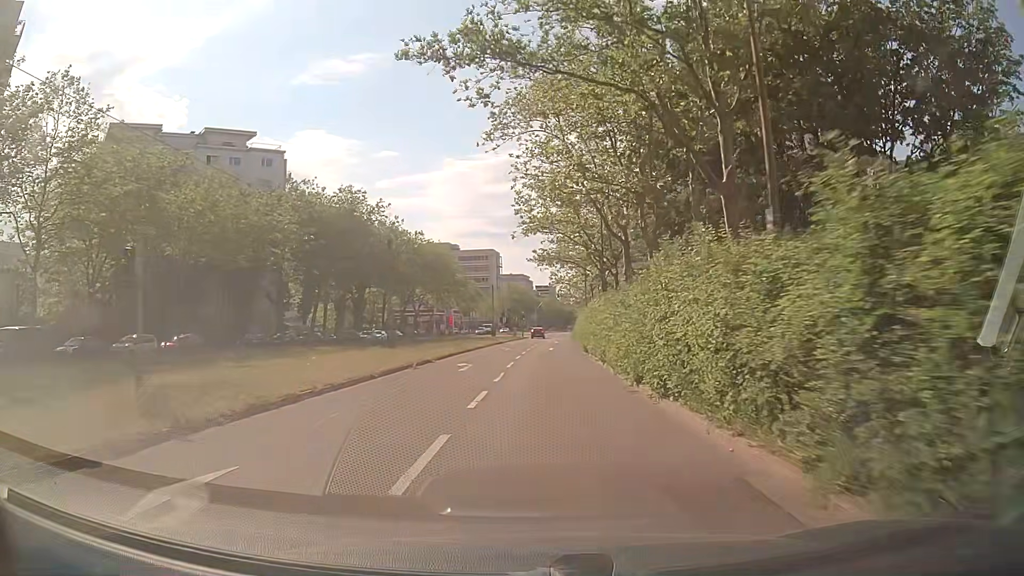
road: tertiary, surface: asphalt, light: Day
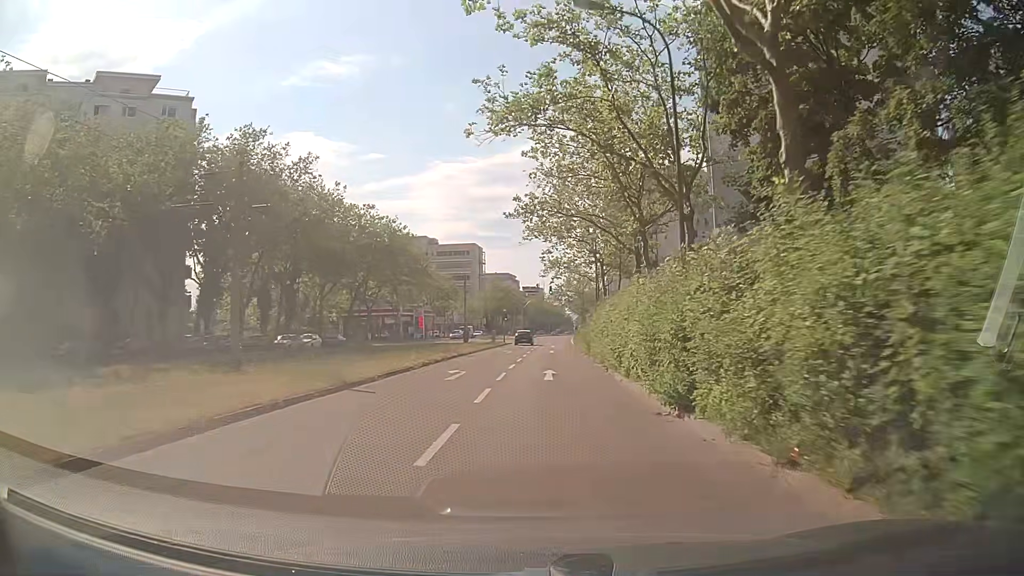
(-0.1, +22.9) m; 0°
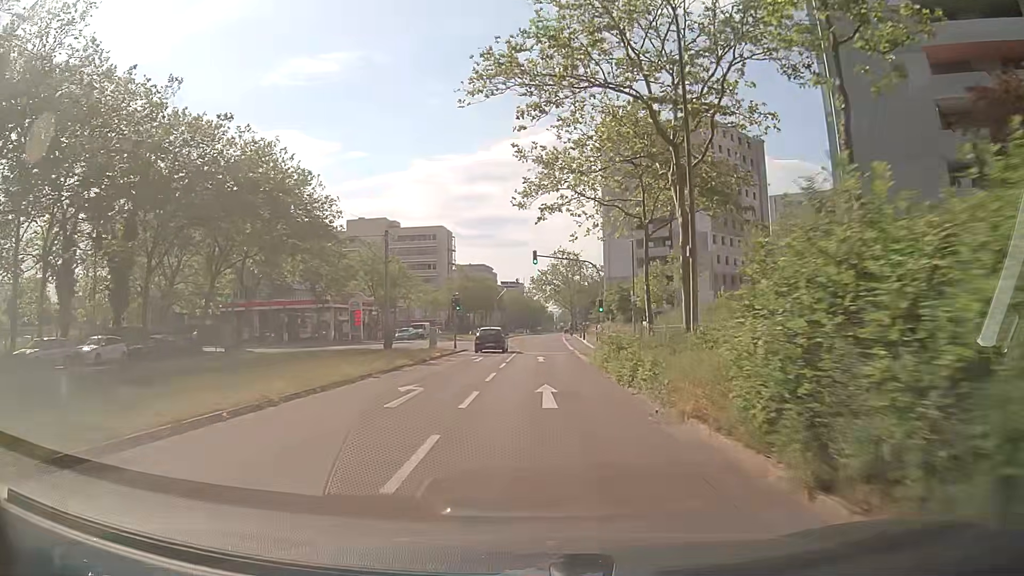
(+0.7, +30.9) m; +2°
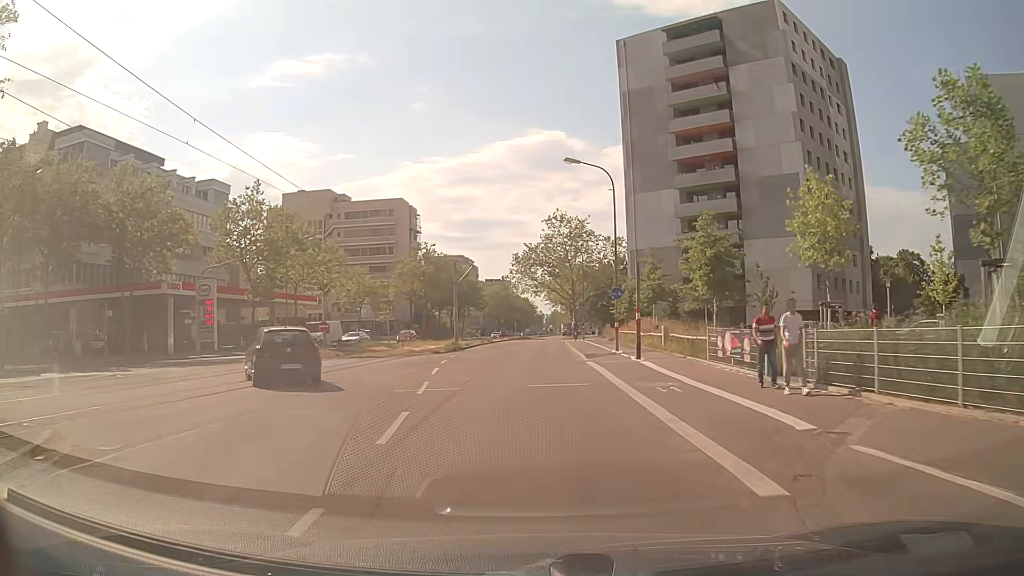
(+0.4, +39.4) m; +1°
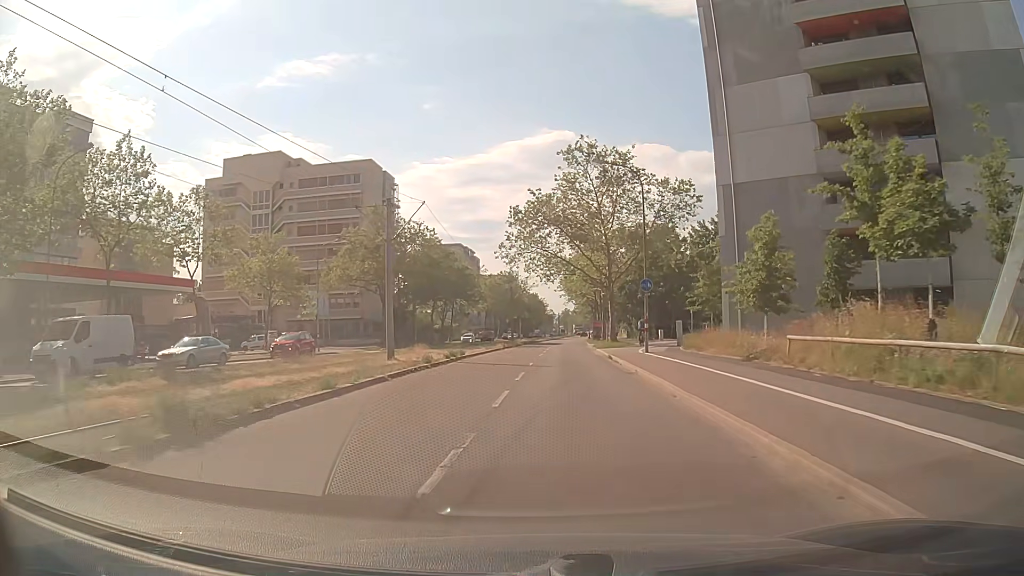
(0.0, +32.2) m; 0°
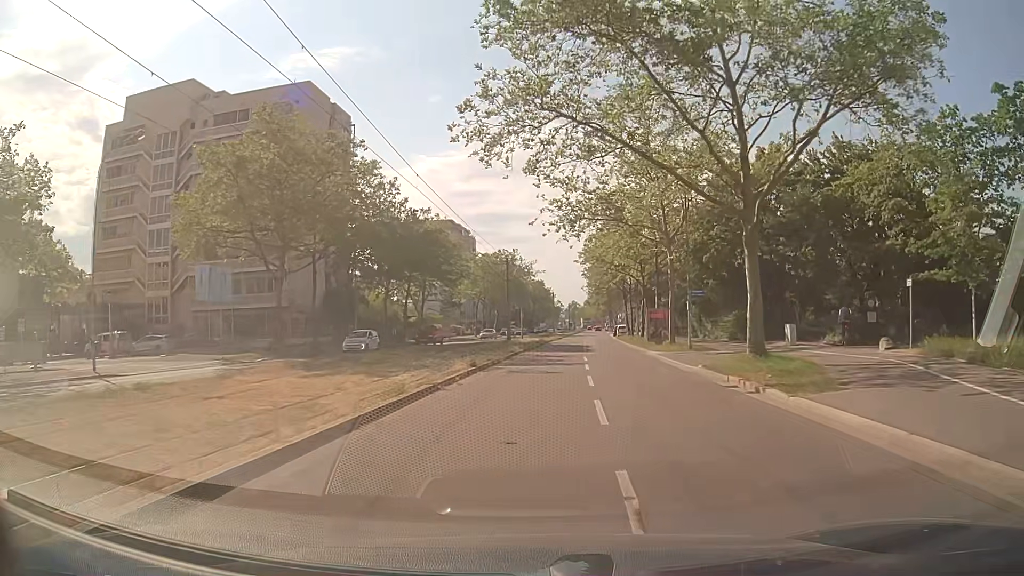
(-0.5, +32.0) m; -2°
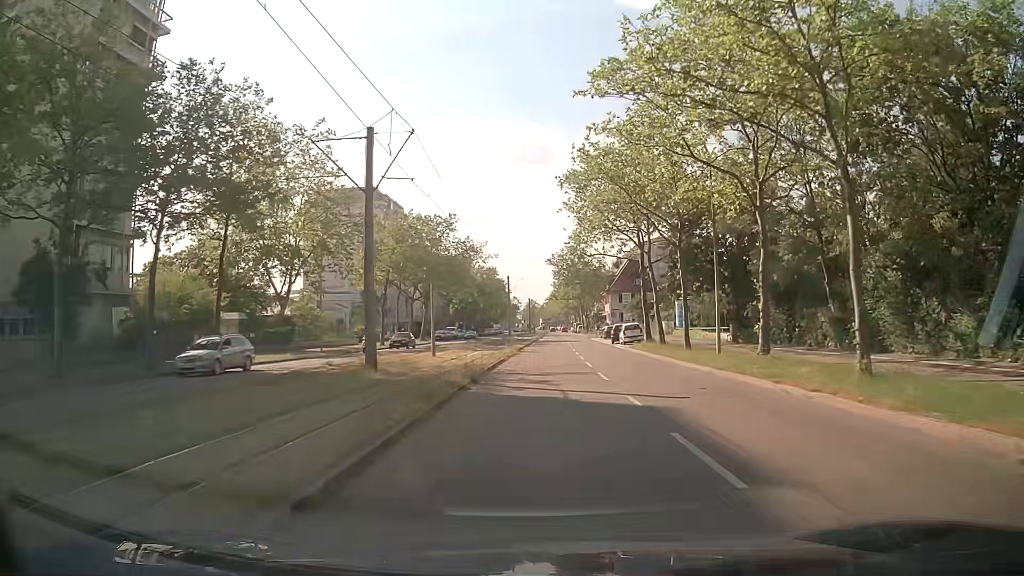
(+2.2, +39.6) m; +6°
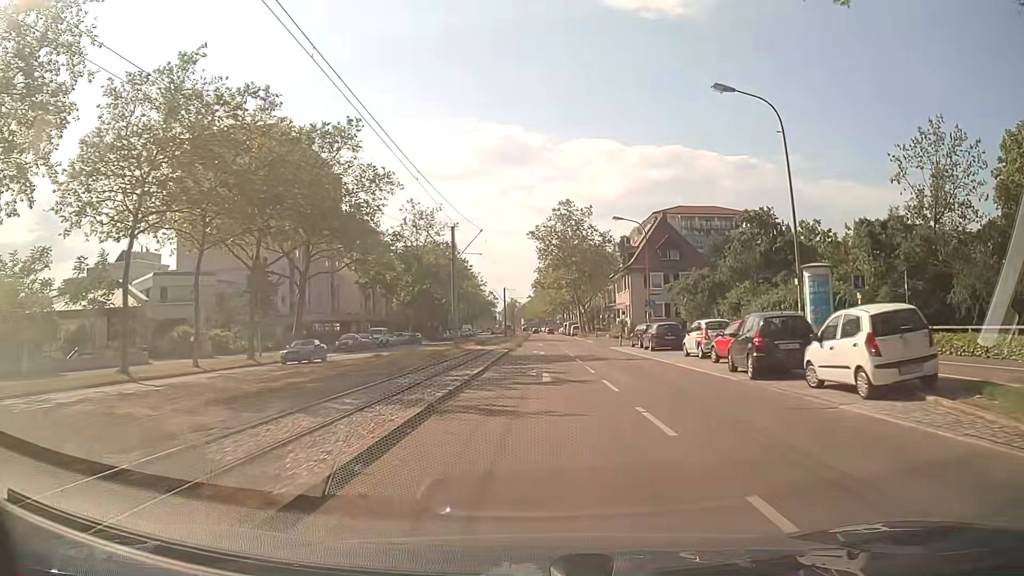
(+0.2, +39.4) m; 0°
(0, +10) (0, +20) (+1, +30) (+1, +40) (+1, +50) (+2, +60) (+2, +70) (+2, +80) (+3, +90) (+3, +100) m
